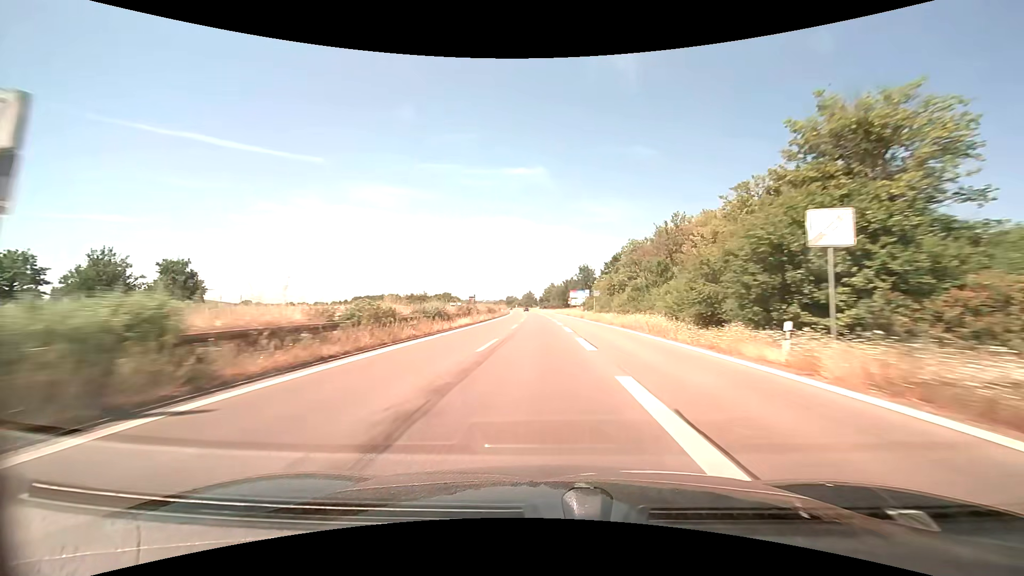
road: trunk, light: Day
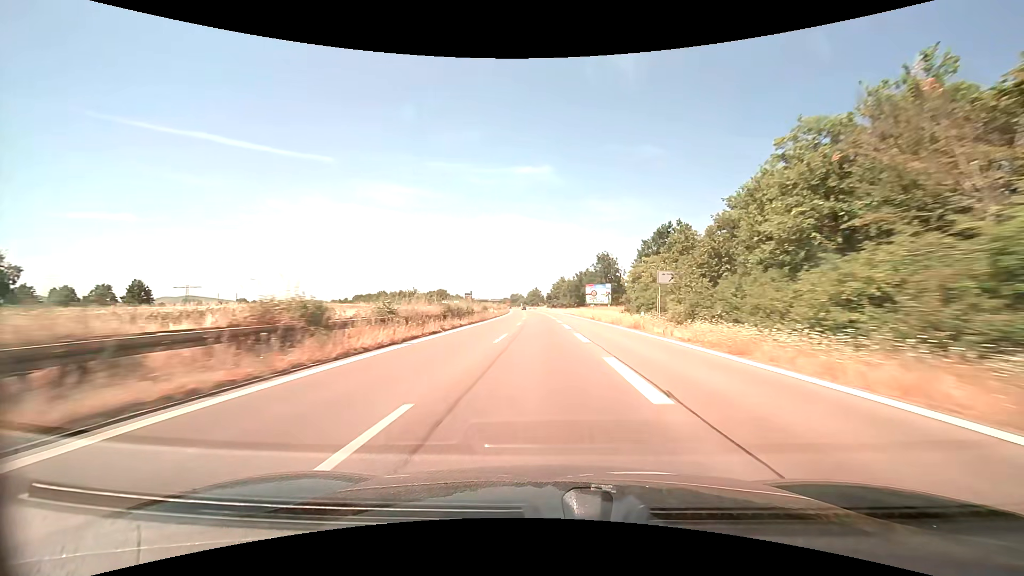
(-0.2, +32.5) m; -1°
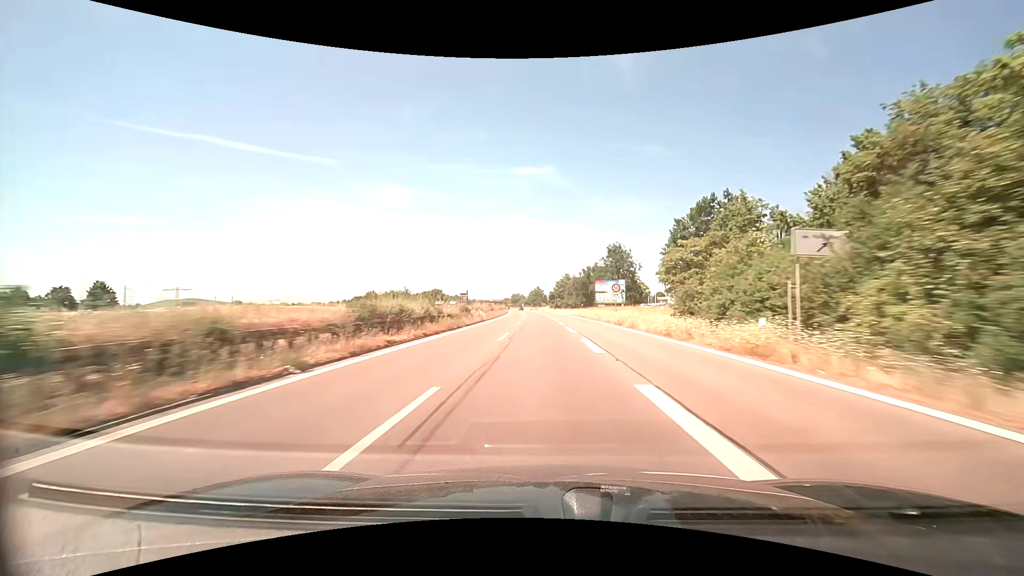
(0.0, +16.4) m; 0°
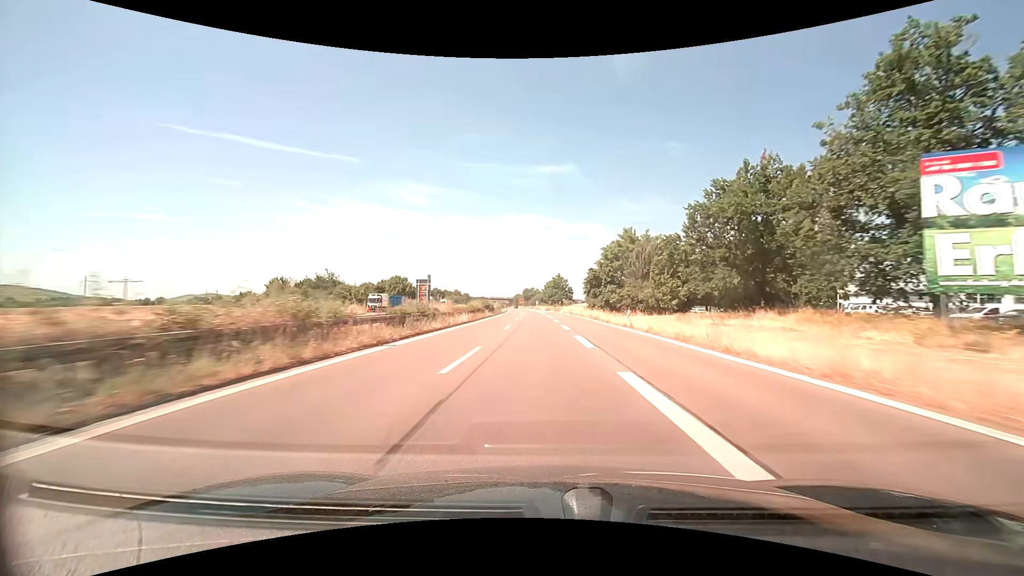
(-1.5, +82.3) m; -2°
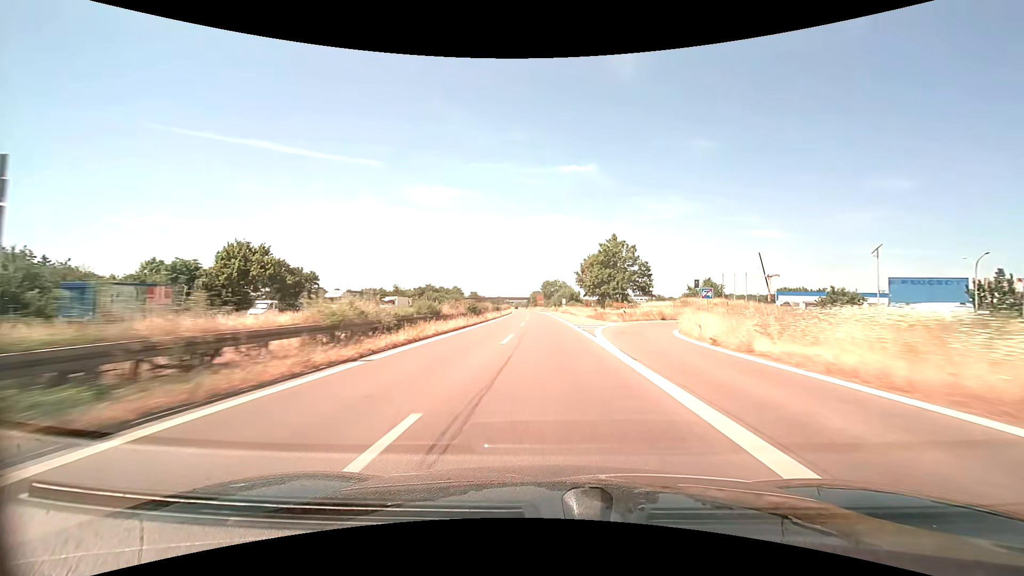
(-2.1, +81.7) m; -3°
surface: asphalt
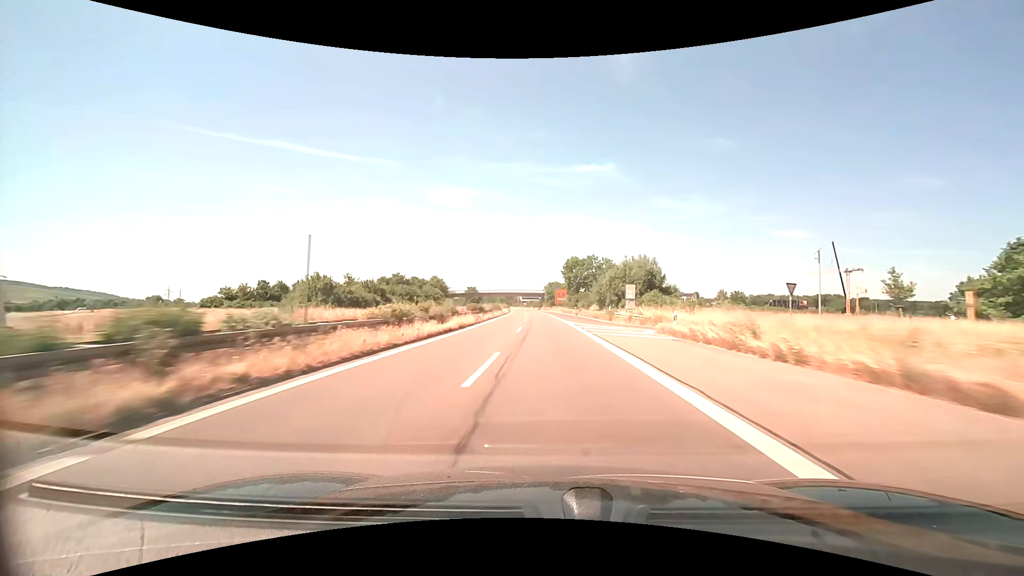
(-1.4, +81.4) m; -2°
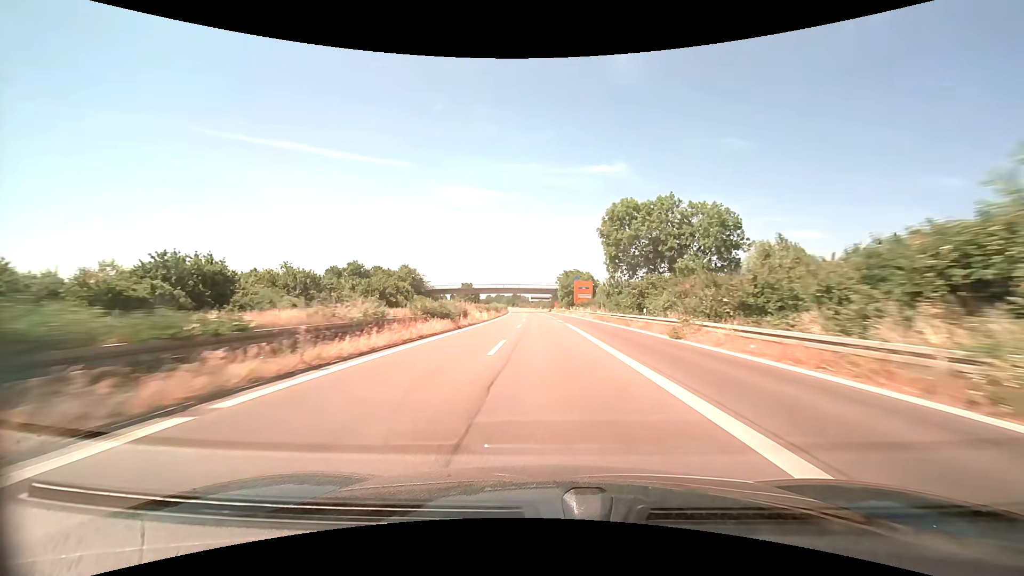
(-0.4, +48.8) m; -1°
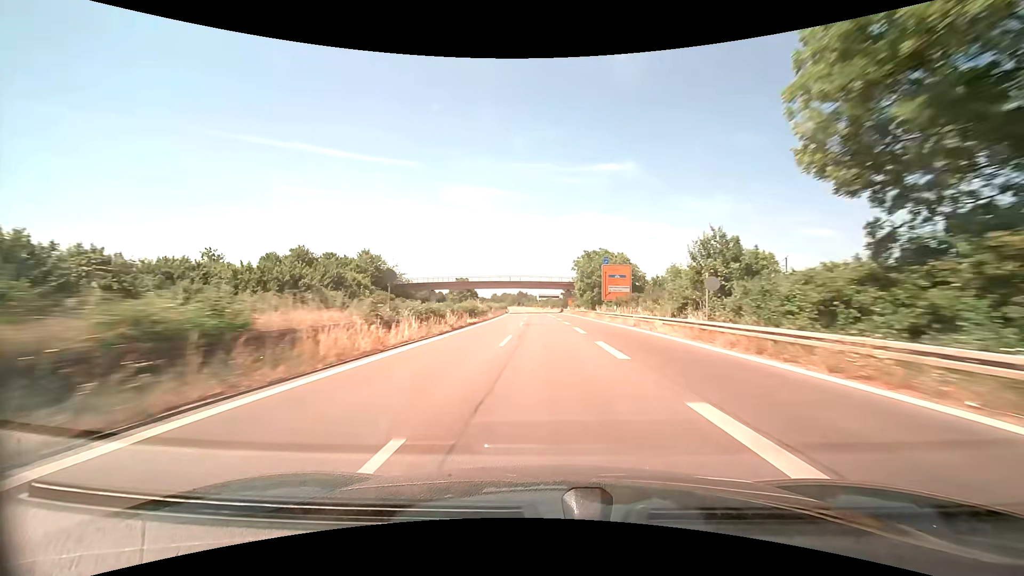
(-0.3, +32.6) m; -1°
(0, +10) (0, +20) (0, +30) (0, +40) (-1, +50) (-1, +60) (-1, +70) (-2, +80) (-2, +90) (-2, +100) m
